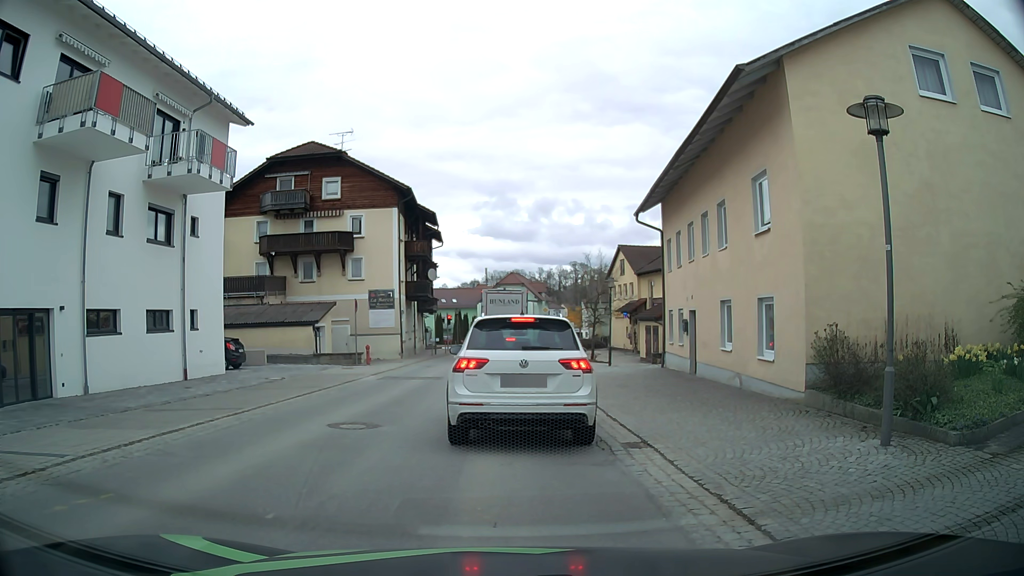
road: secondary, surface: asphalt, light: Day
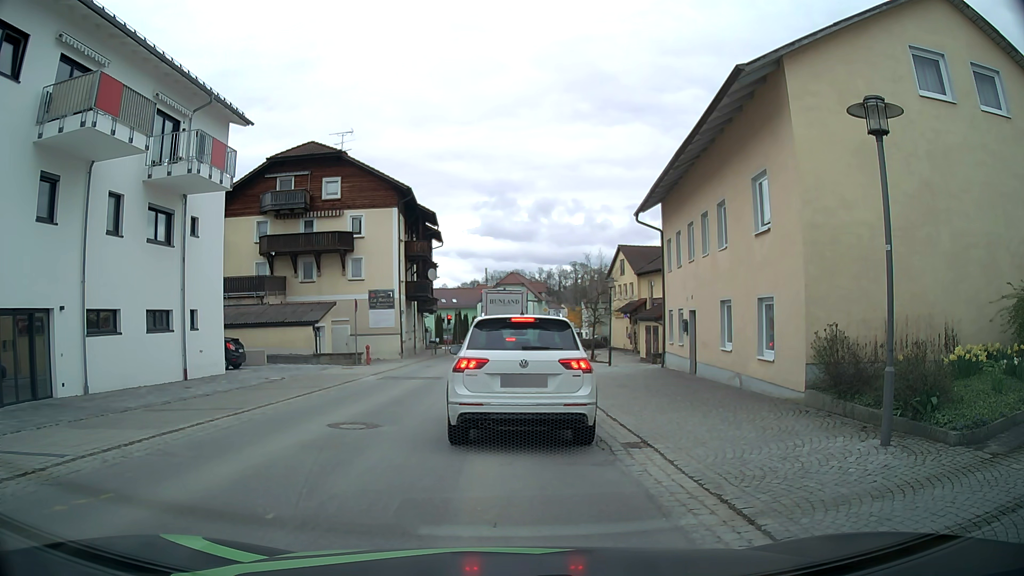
(0.0, 0.0) m; 0°
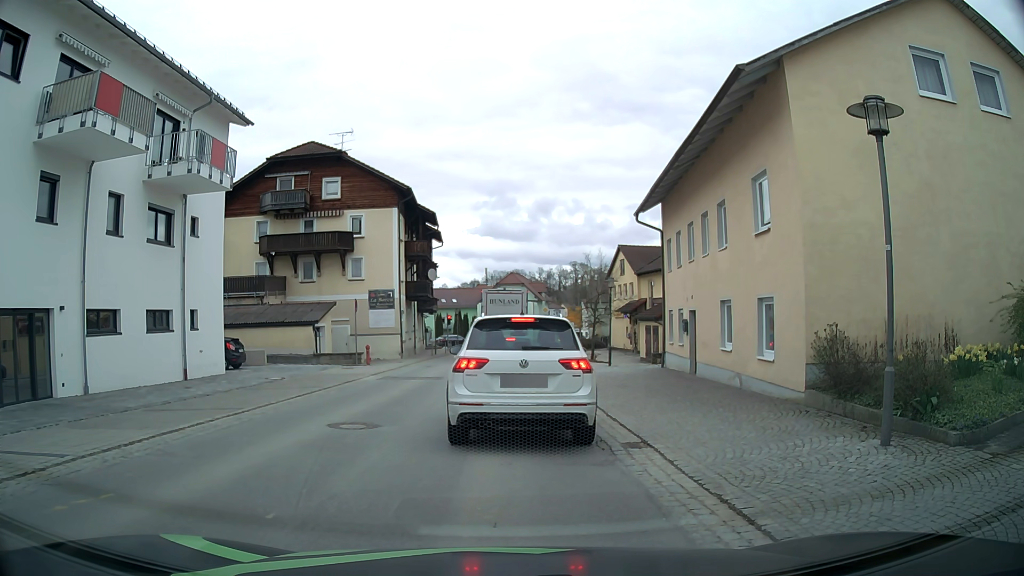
(0.0, 0.0) m; 0°
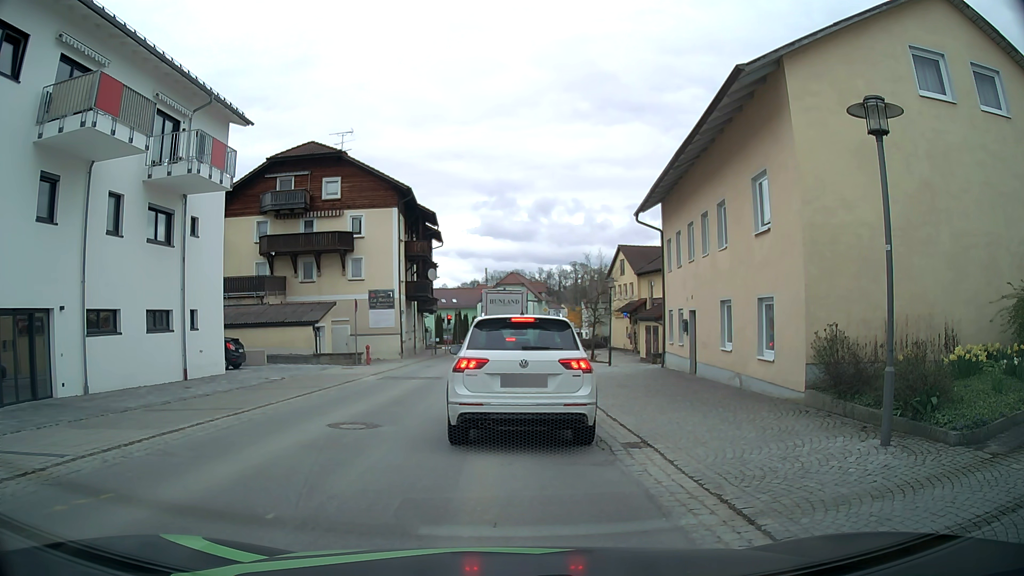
(0.0, 0.0) m; 0°
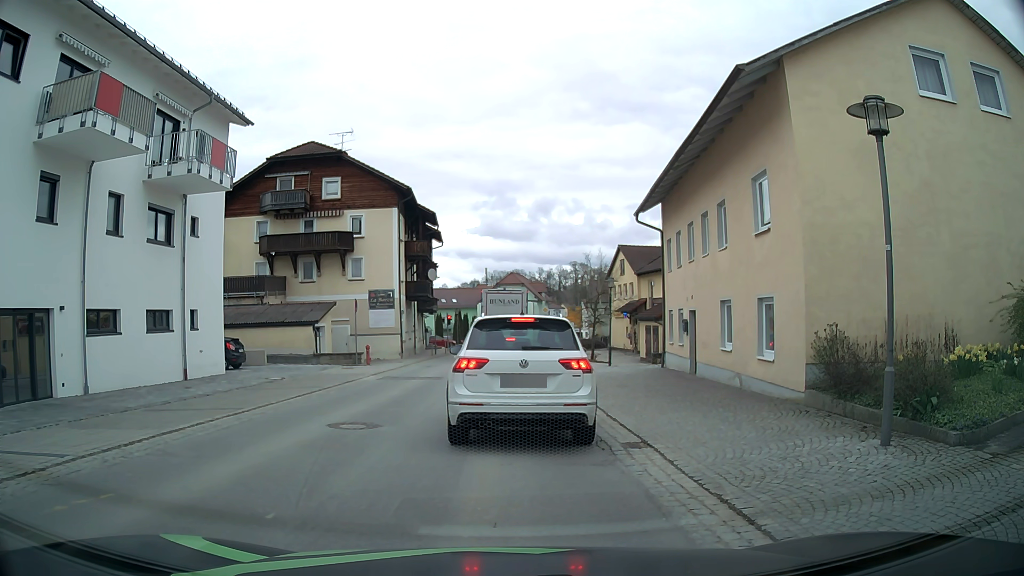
(0.0, 0.0) m; 0°
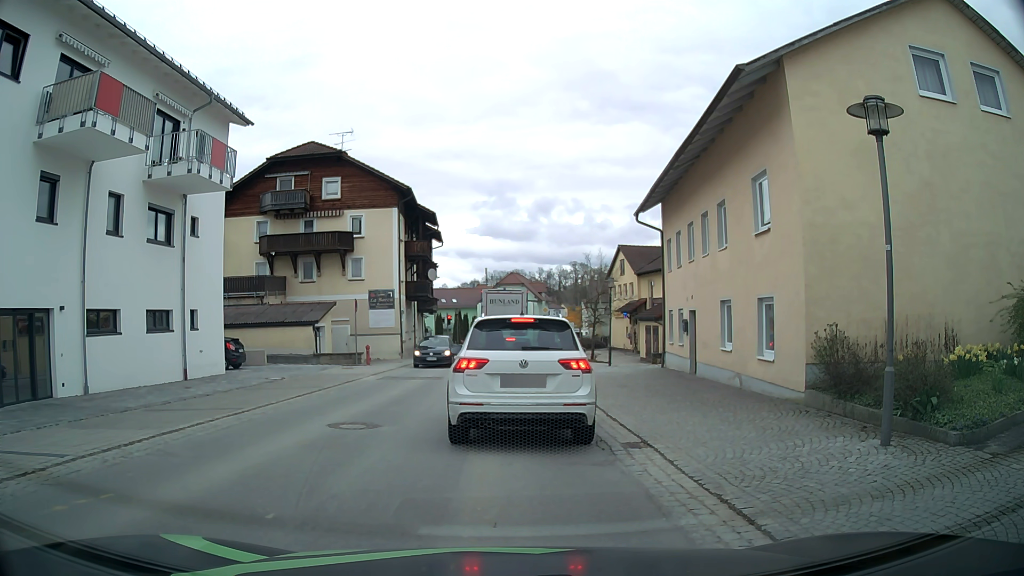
(0.0, 0.0) m; 0°
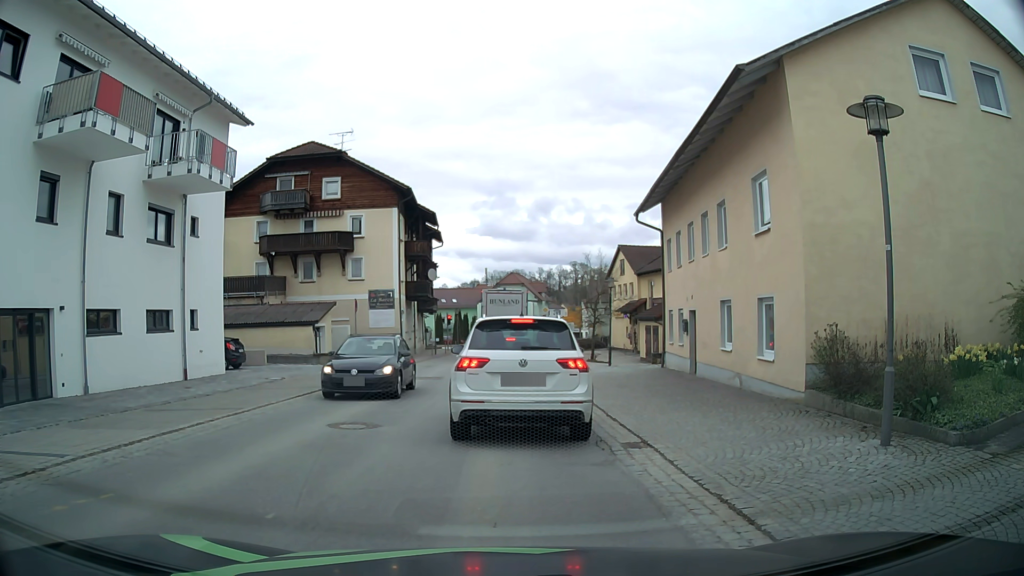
(0.0, 0.0) m; 0°
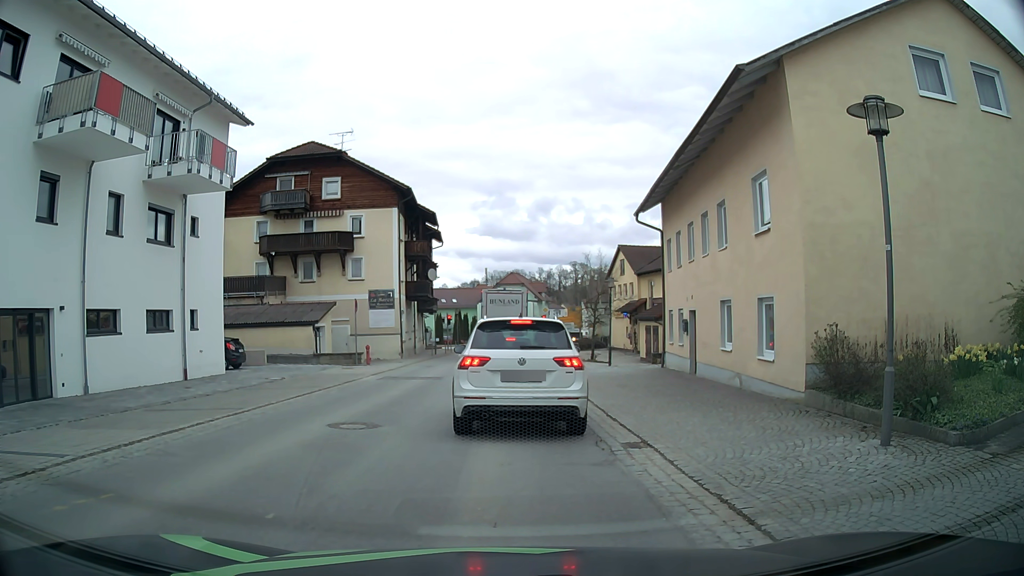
(0.0, 0.0) m; 0°
